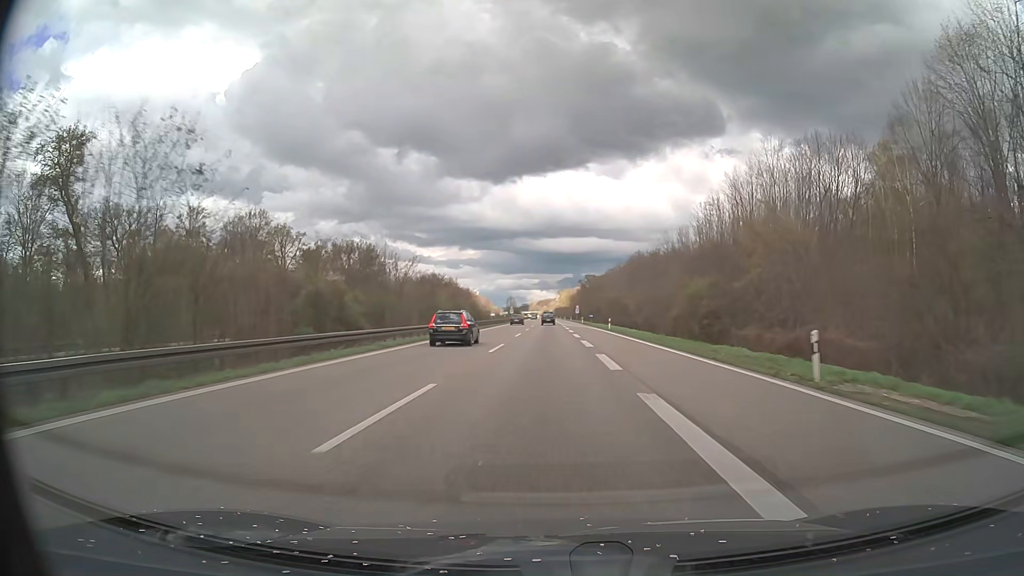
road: motorway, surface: asphalt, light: Day
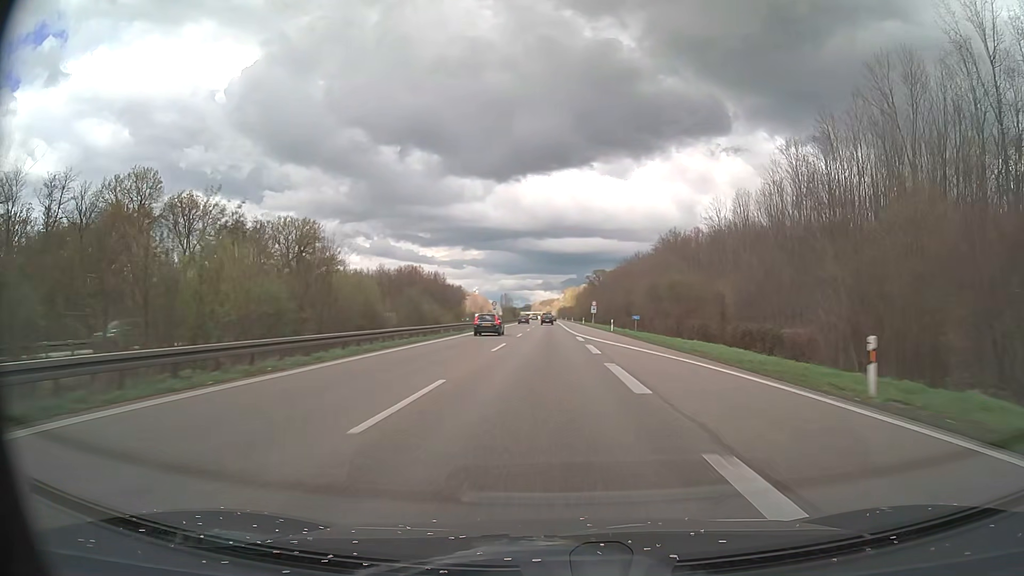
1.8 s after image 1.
(-0.2, +52.4) m; 0°
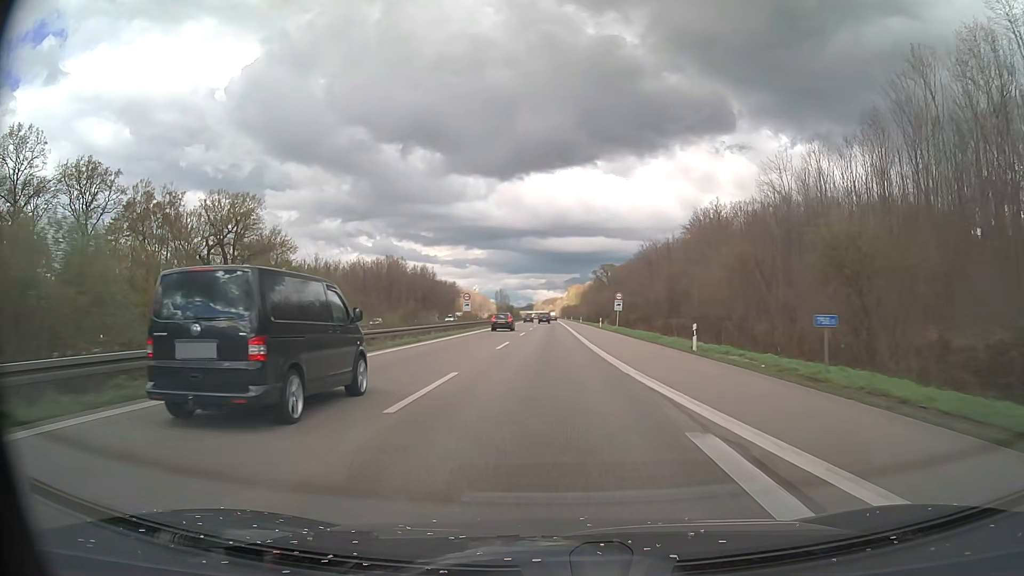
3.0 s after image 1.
(0.0, +34.9) m; 0°
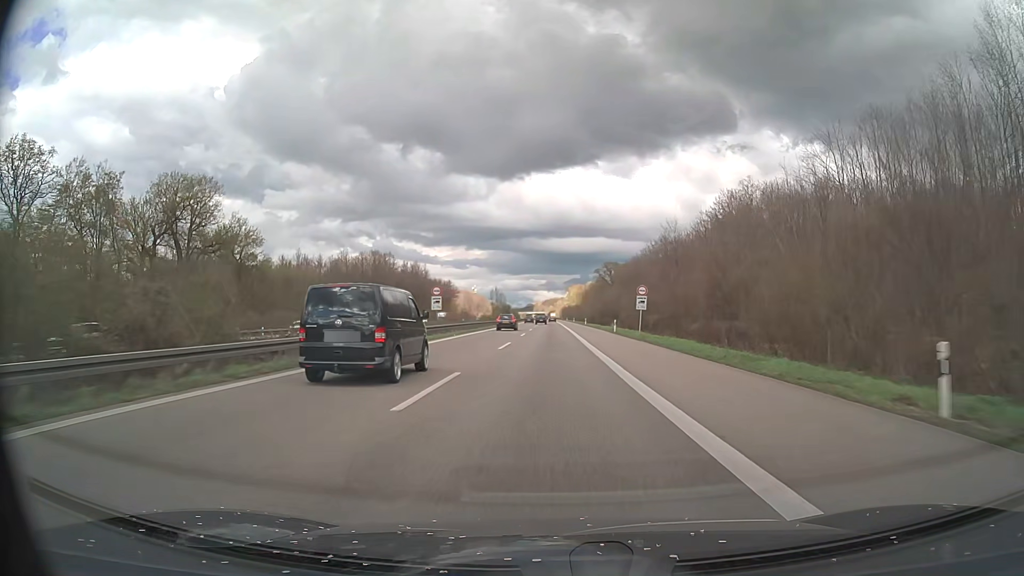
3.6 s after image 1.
(0.0, +17.5) m; 0°
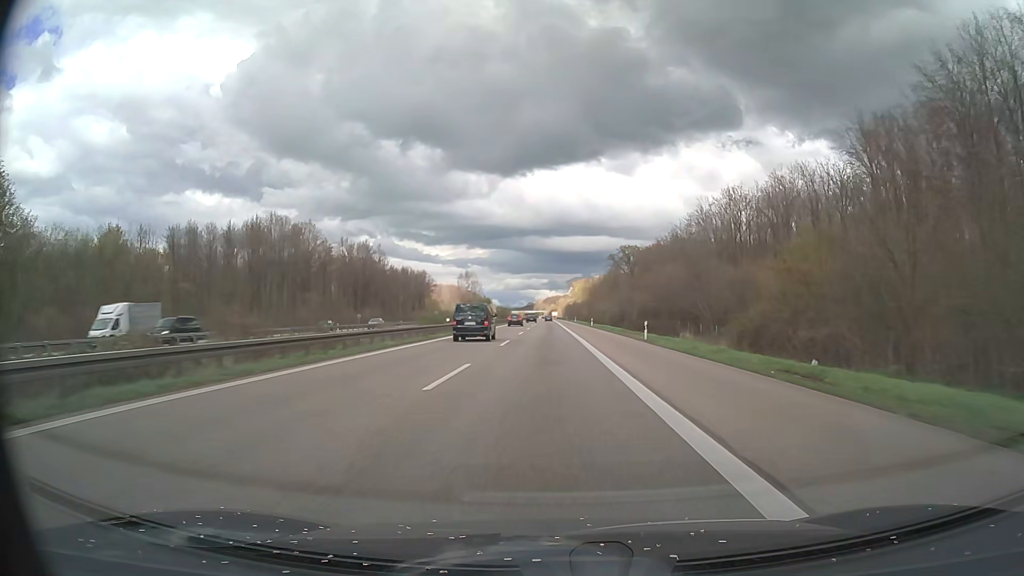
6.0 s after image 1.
(-0.1, +69.9) m; 0°
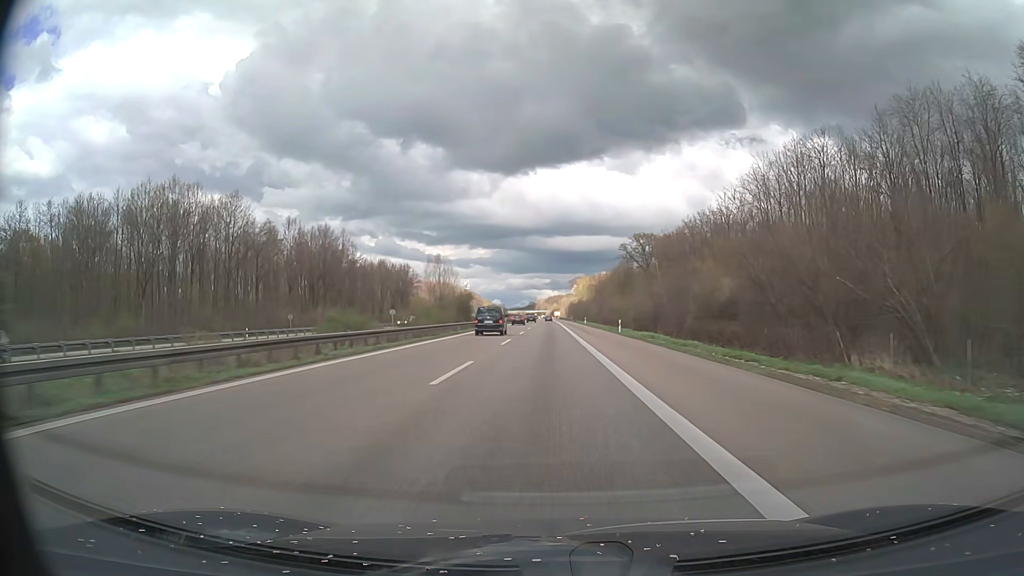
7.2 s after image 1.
(0.0, +34.9) m; 0°
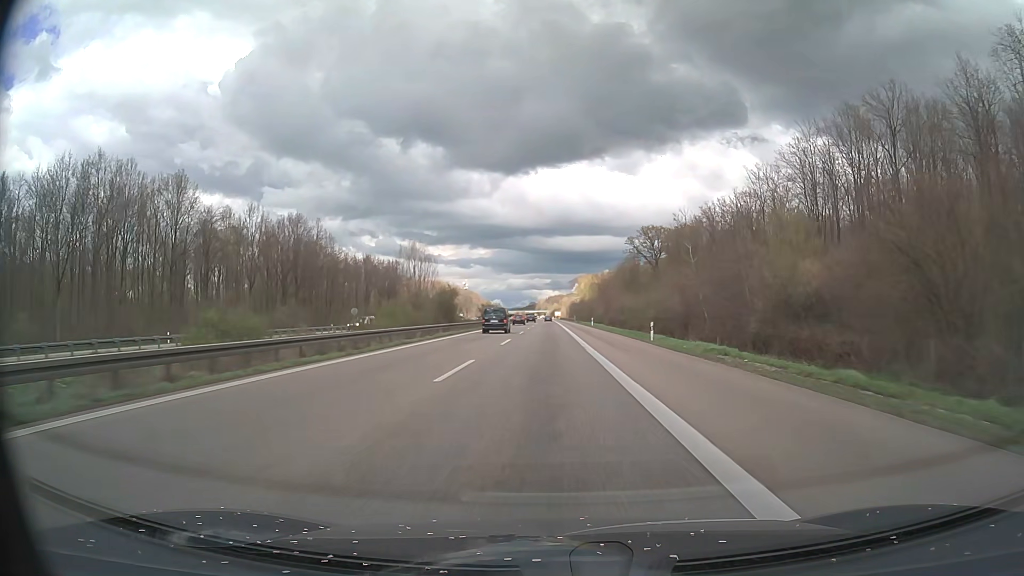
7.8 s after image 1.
(0.0, +17.5) m; 0°
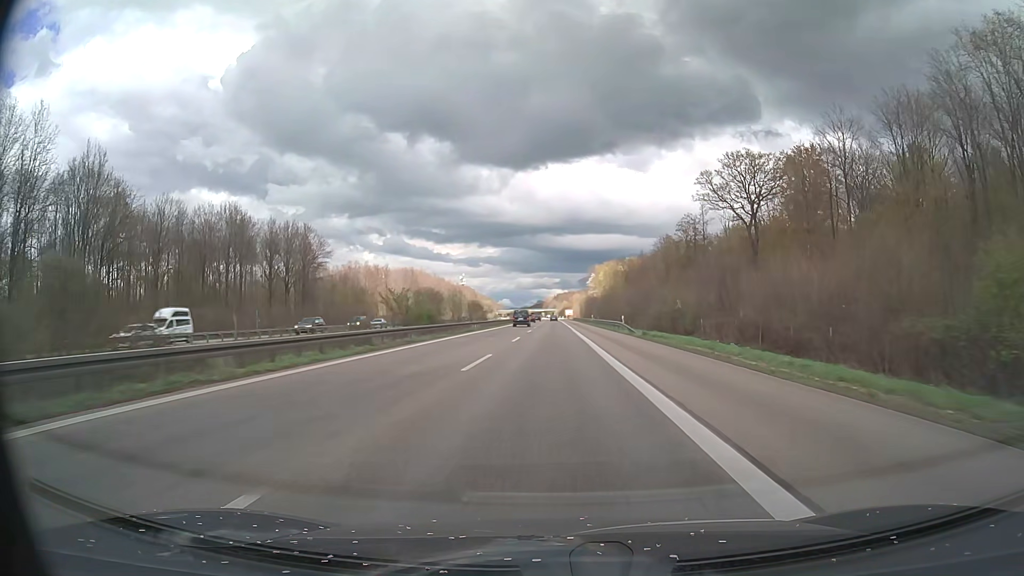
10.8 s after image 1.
(-0.5, +87.1) m; -1°
(0, +10) (0, +20) (0, +30) (0, +40) (0, +50) (0, +60) (0, +70) (0, +80) (0, +90) (0, +100) m
